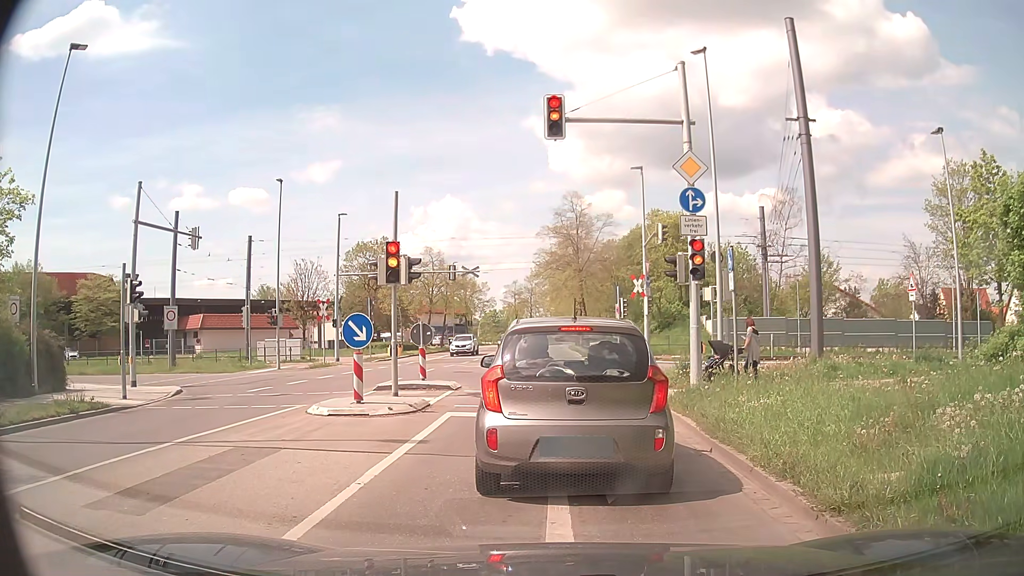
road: tertiary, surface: asphalt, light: Day
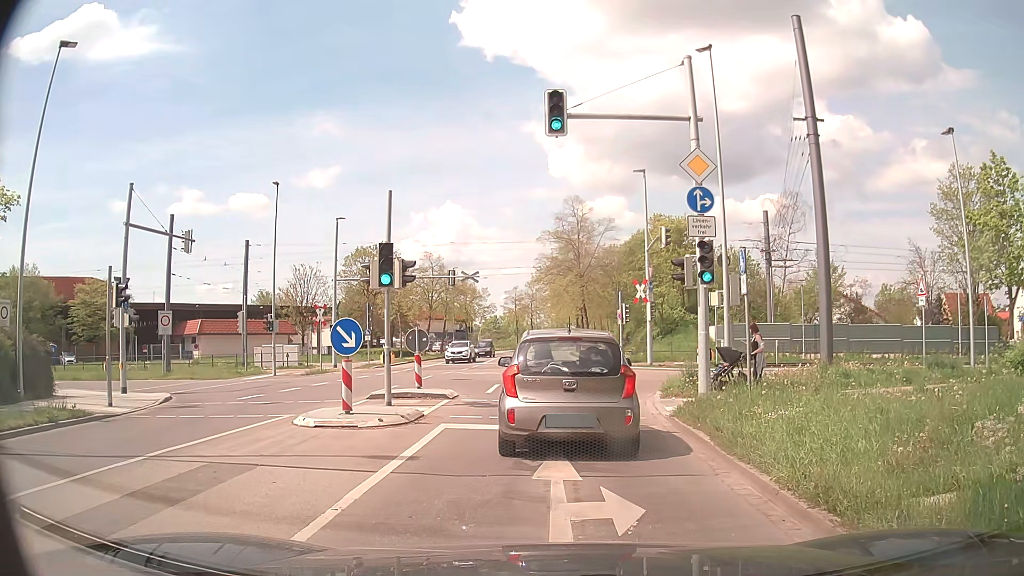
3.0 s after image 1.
(0.0, +0.9) m; -1°
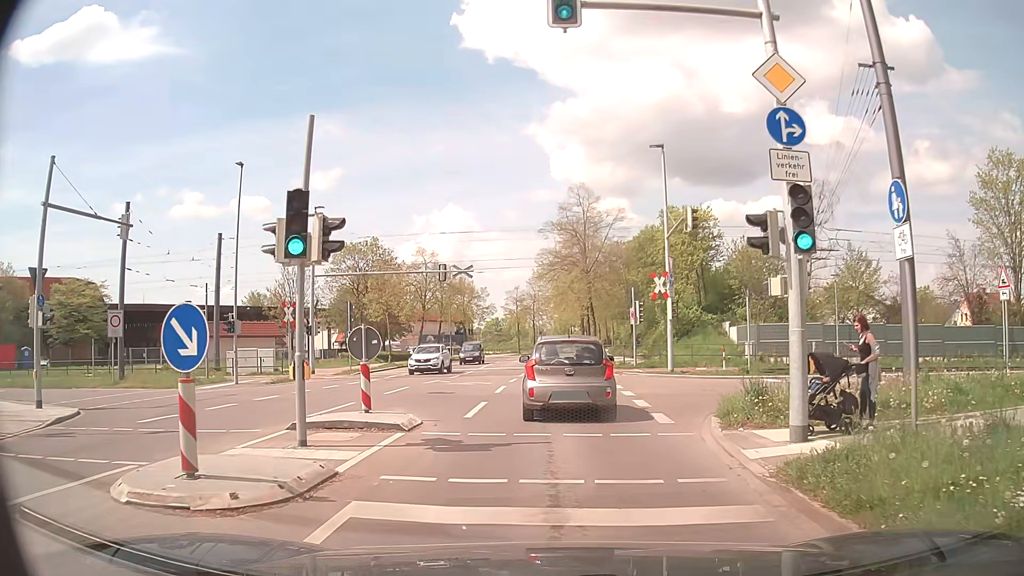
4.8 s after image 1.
(-0.2, +5.6) m; -2°
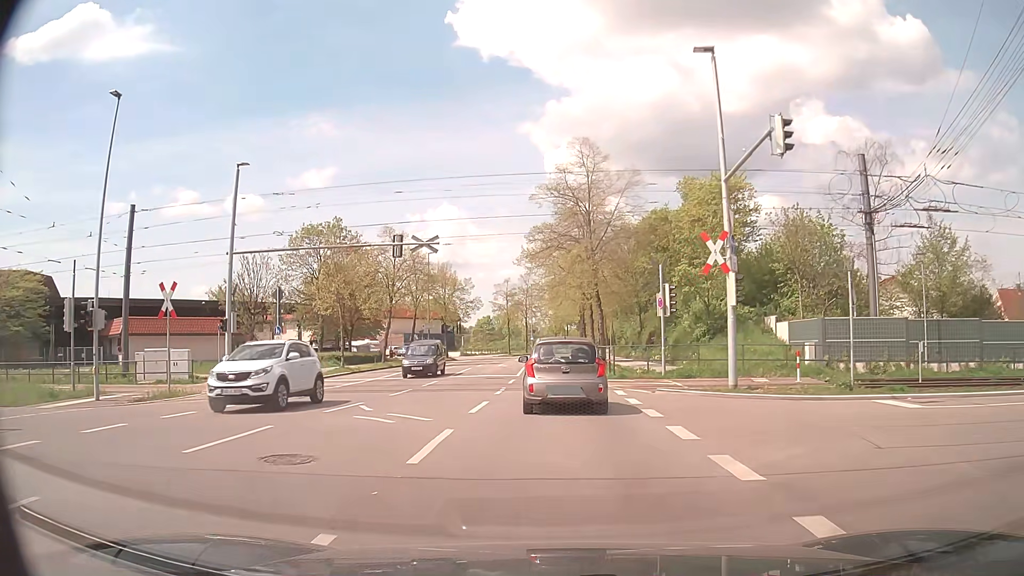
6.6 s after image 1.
(+0.1, +11.5) m; 0°
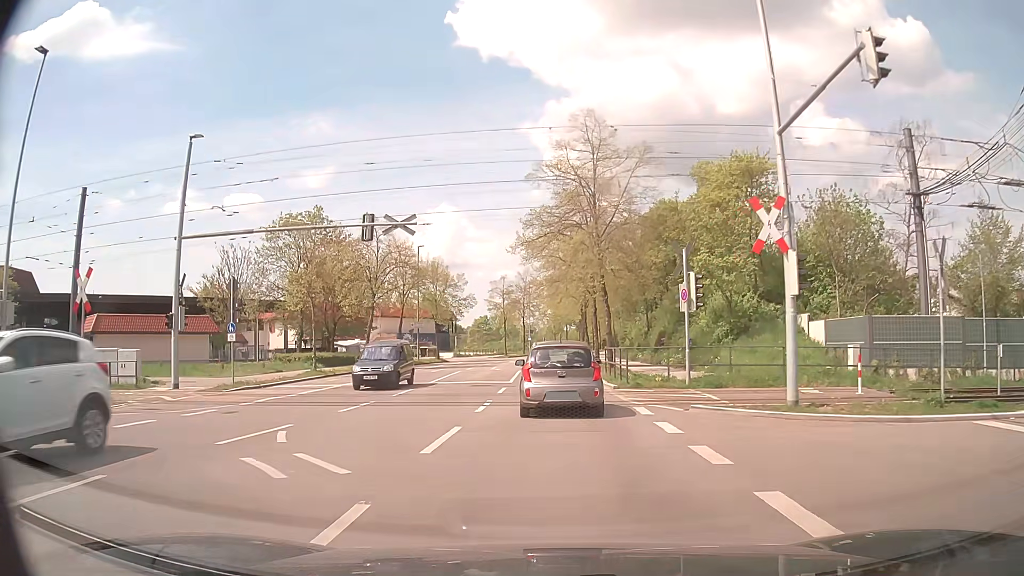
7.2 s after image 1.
(0.0, +5.1) m; +1°
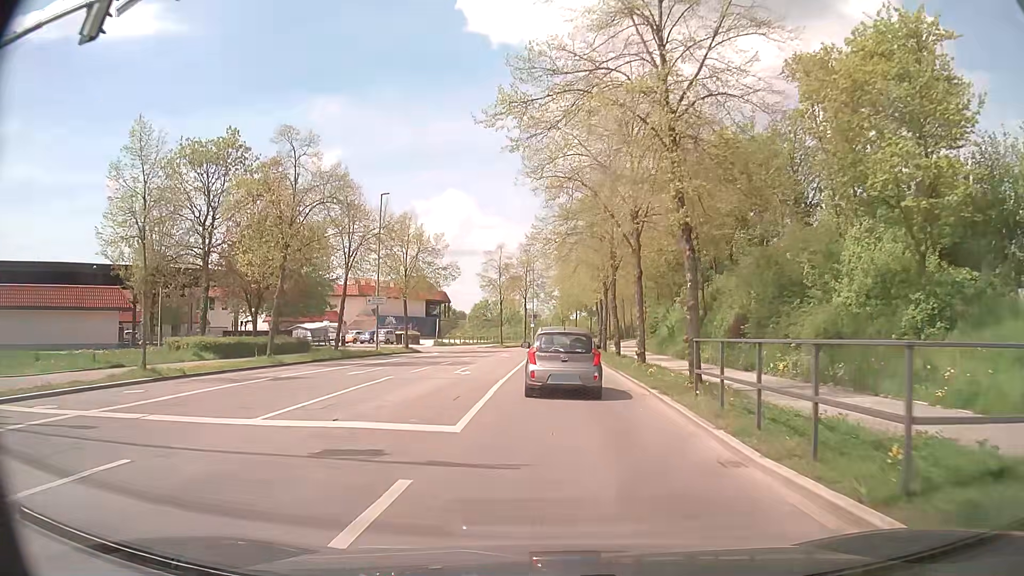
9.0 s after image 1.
(-0.3, +17.7) m; -2°
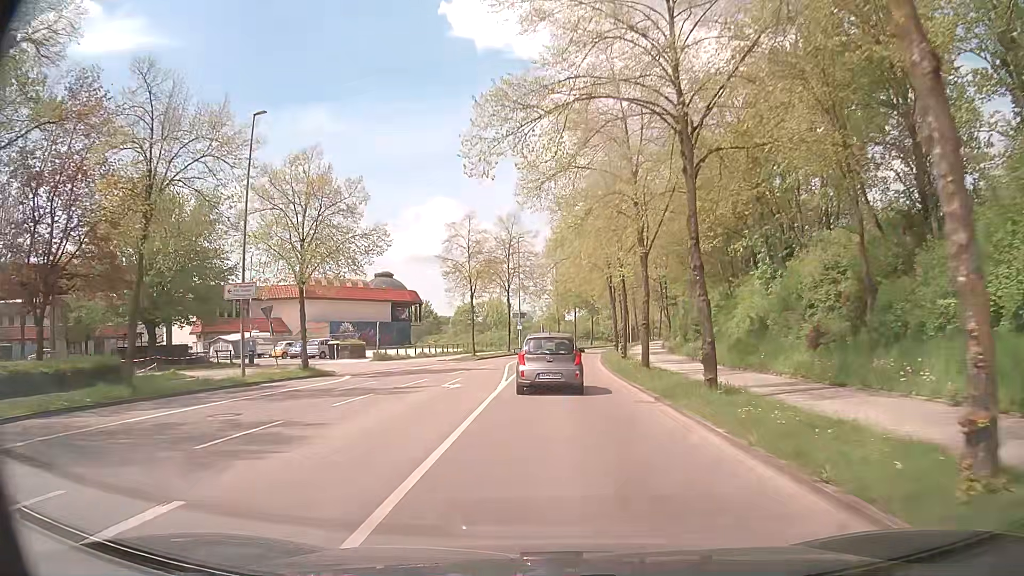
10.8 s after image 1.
(+0.4, +20.4) m; +1°
(0, +10) (0, +20) (0, +30) (+1, +40) (+2, +50) (+3, +60) (+5, +70) (+7, +79) (+10, +89) (+13, +99) m
